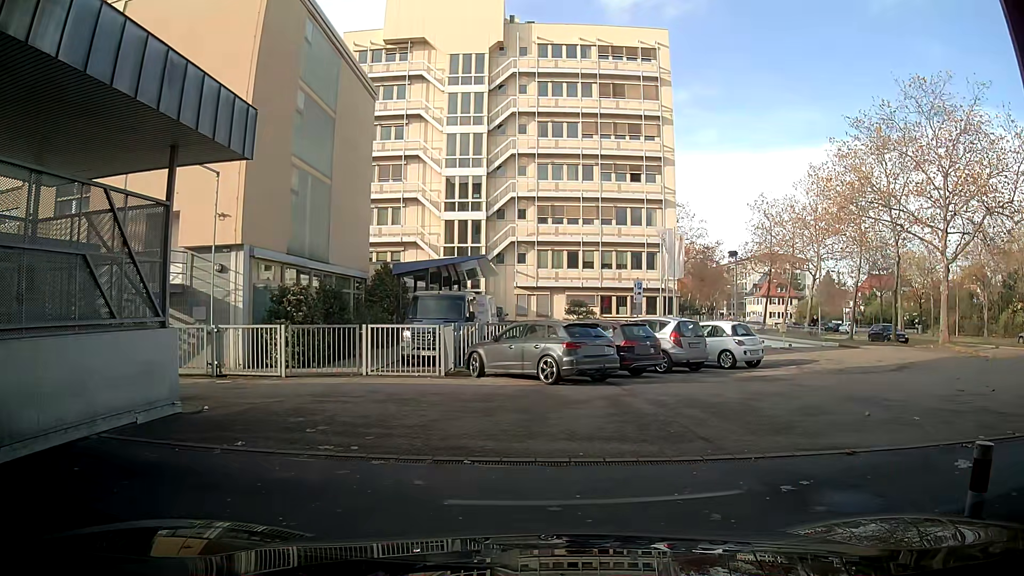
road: service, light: Day
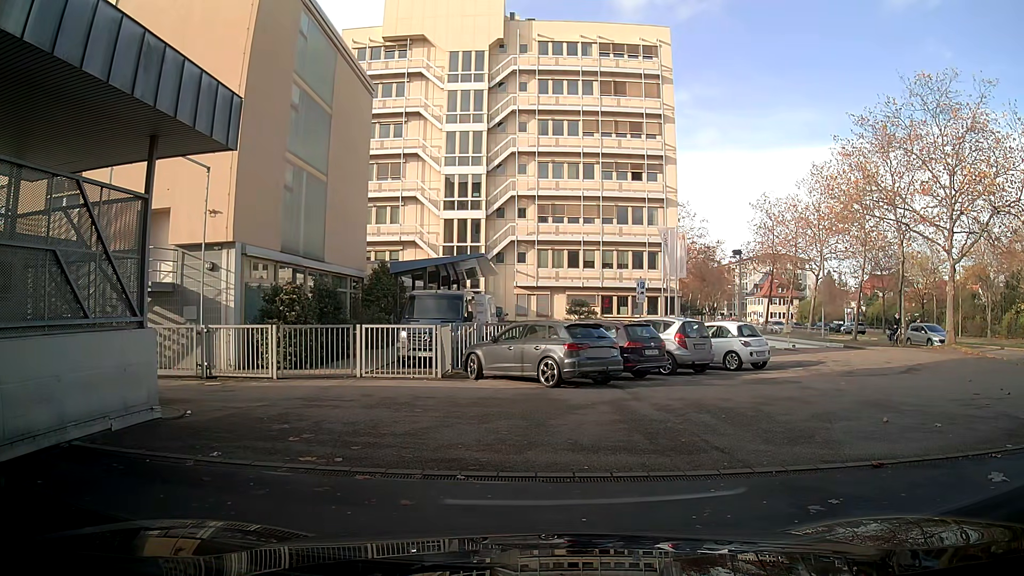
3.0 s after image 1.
(0.0, +0.7) m; 0°
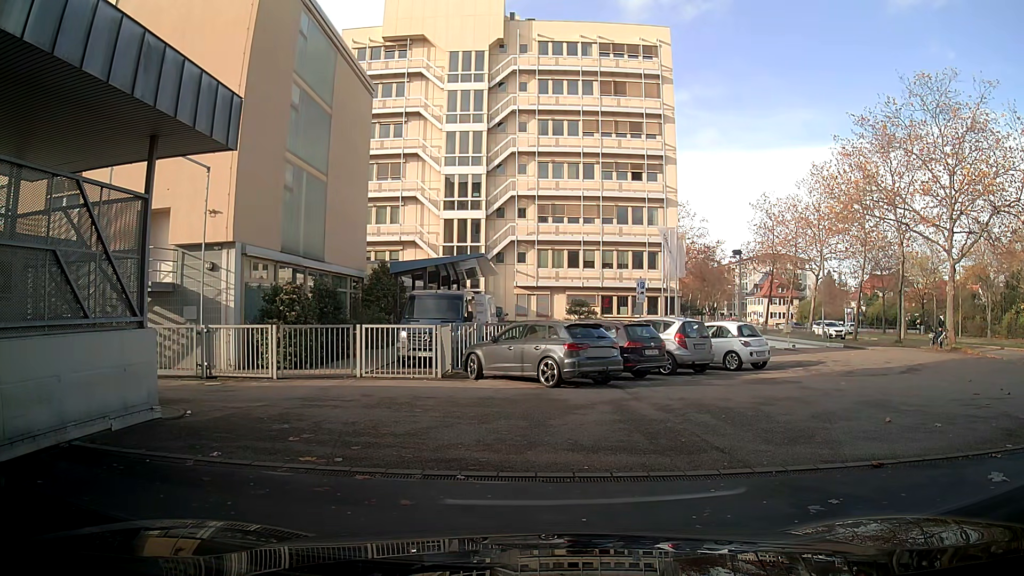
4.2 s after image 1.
(0.0, 0.0) m; 0°
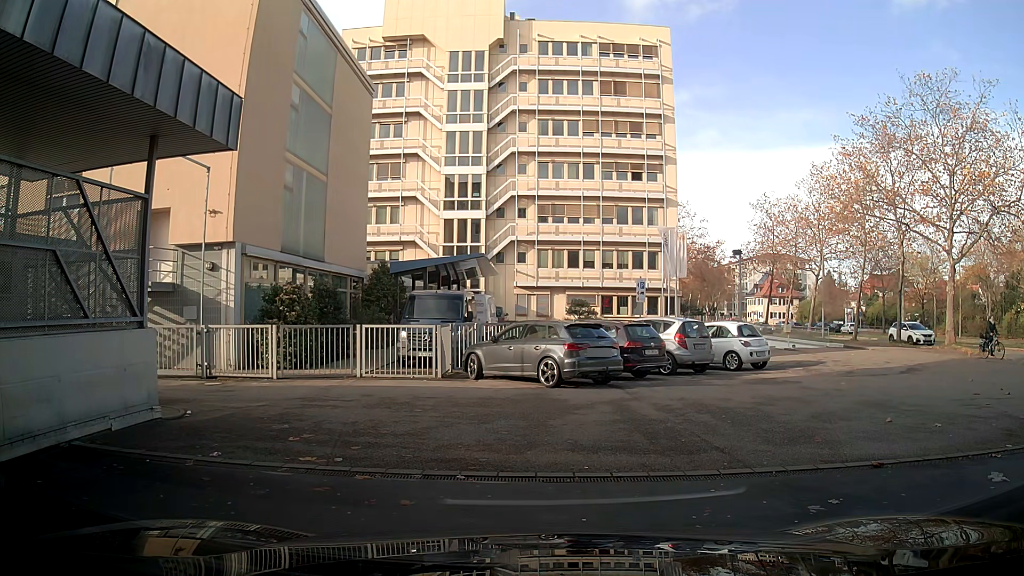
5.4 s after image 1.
(0.0, 0.0) m; 0°
